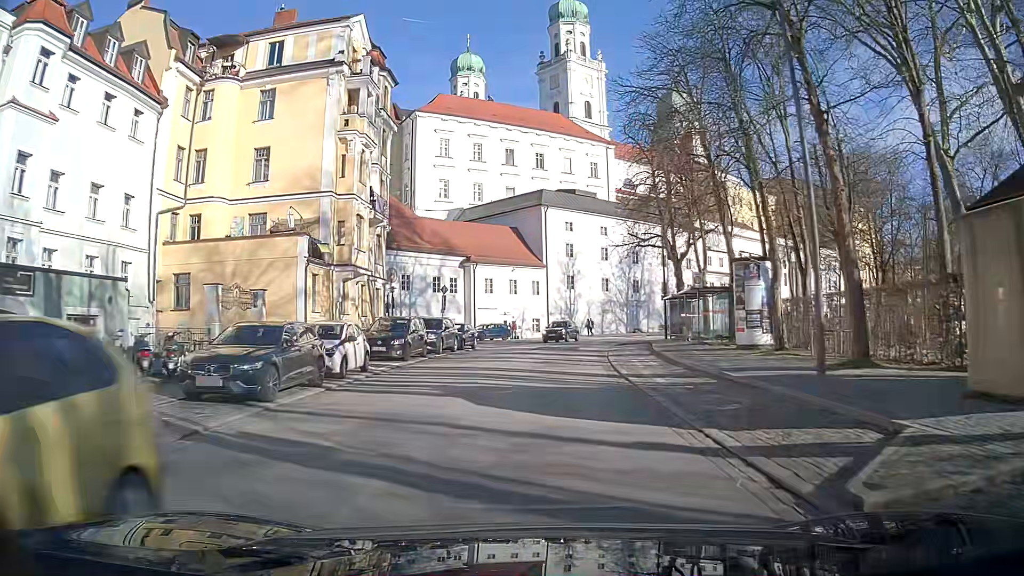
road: primary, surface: asphalt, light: Day
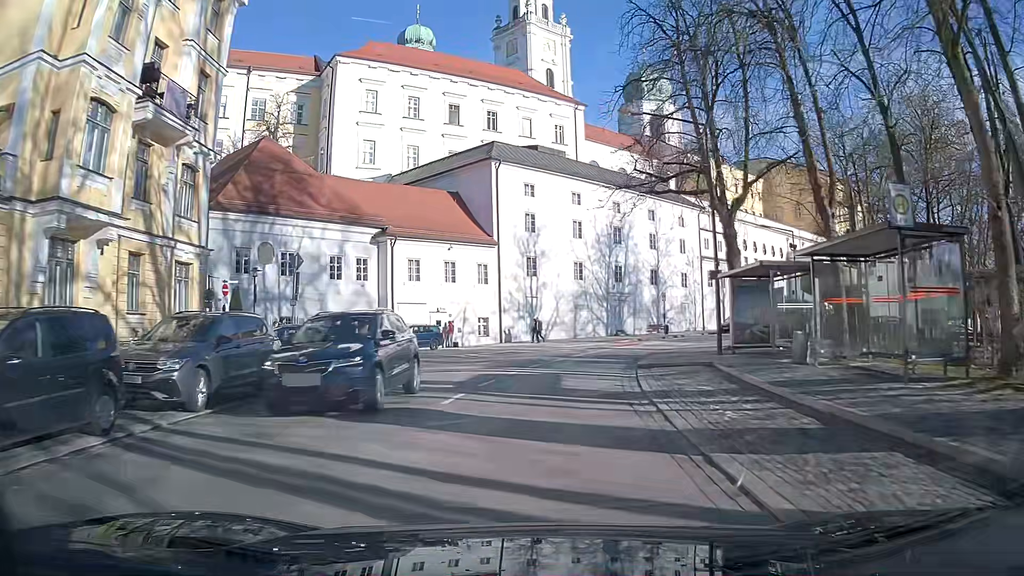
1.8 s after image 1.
(+0.7, +19.3) m; +3°
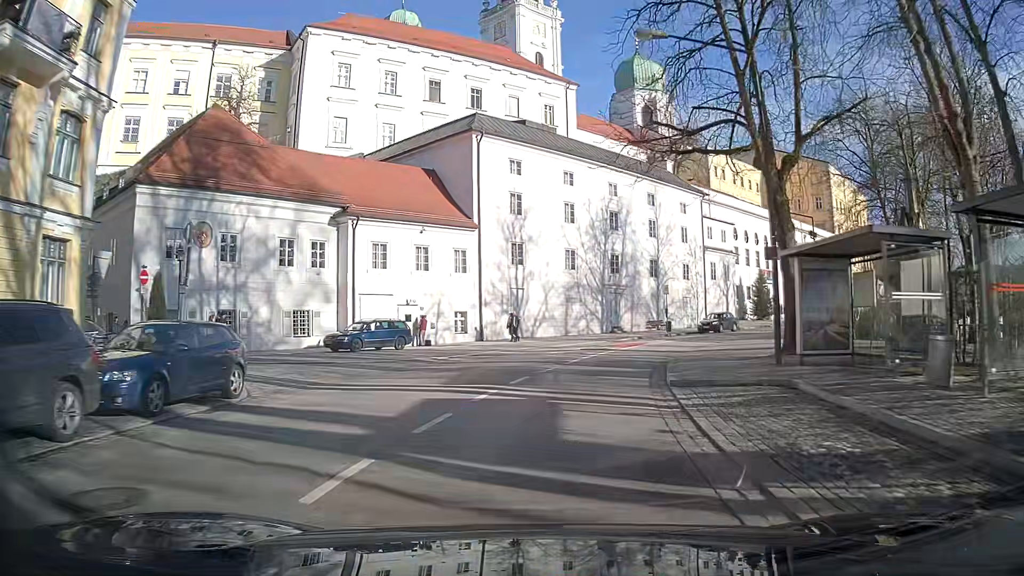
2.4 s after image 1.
(+0.1, +6.3) m; +2°
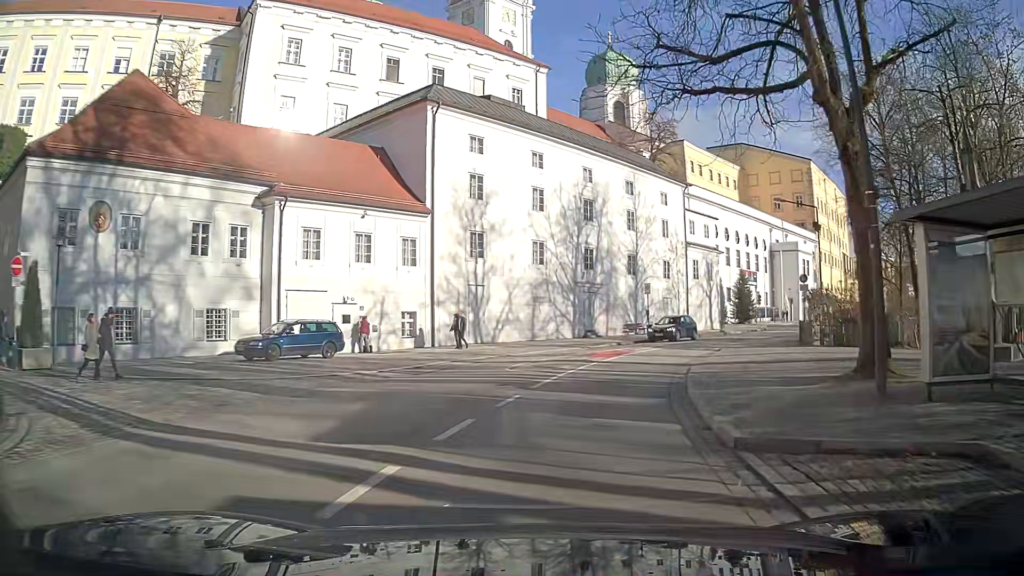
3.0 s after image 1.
(+0.2, +6.2) m; +3°
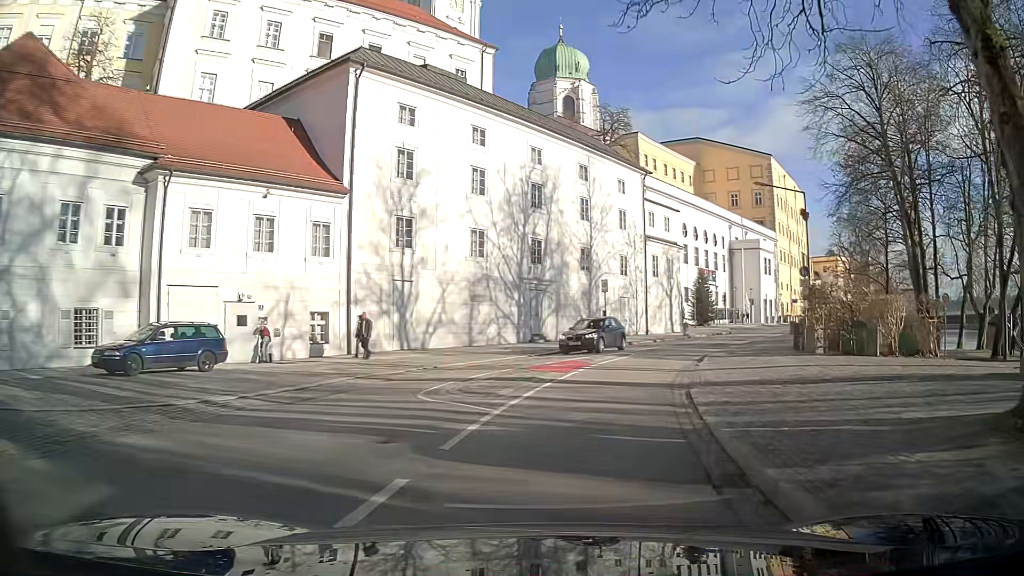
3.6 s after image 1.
(+0.2, +6.0) m; +5°
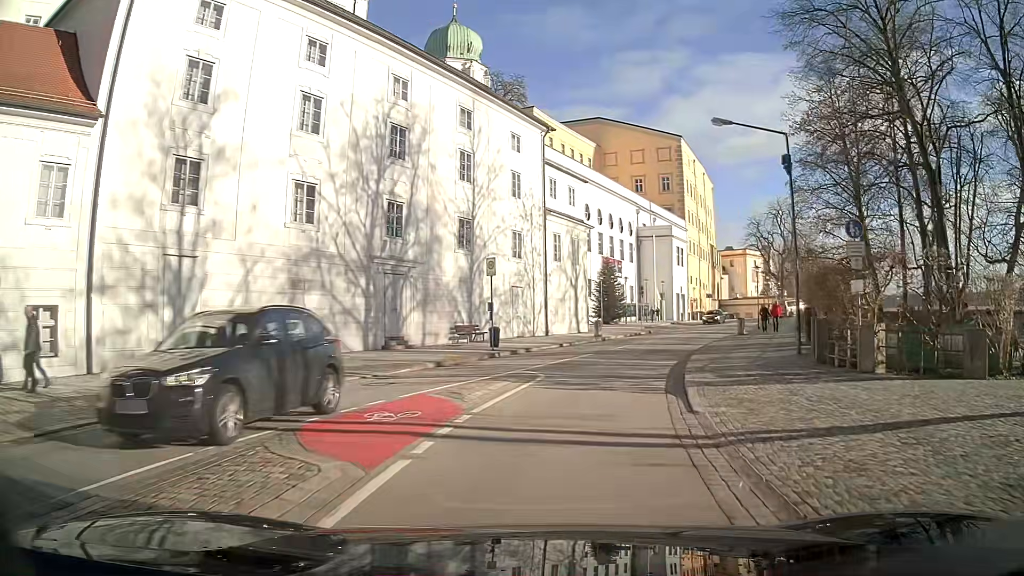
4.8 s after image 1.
(+1.0, +11.8) m; +10°
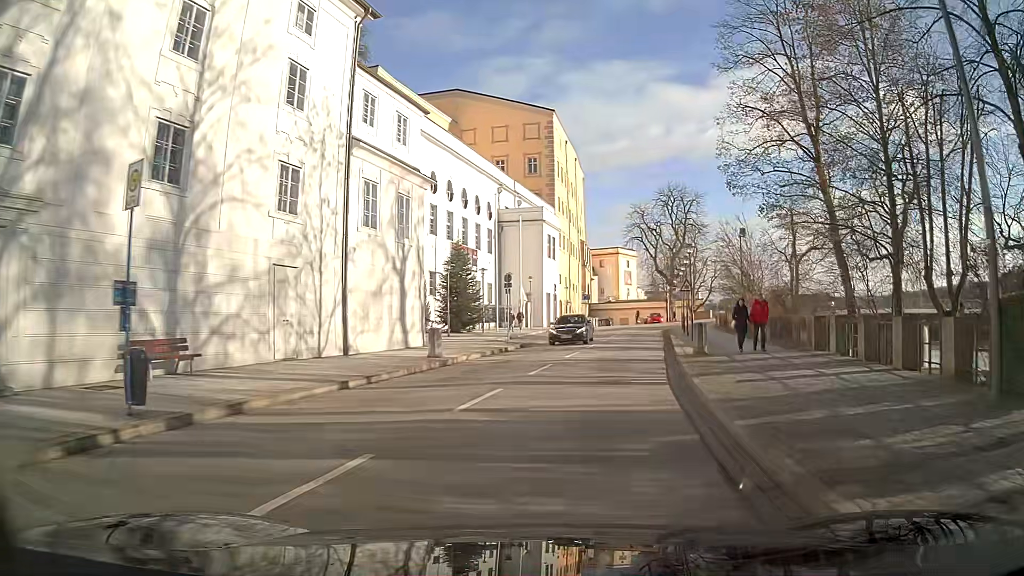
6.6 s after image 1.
(+1.8, +17.0) m; +13°
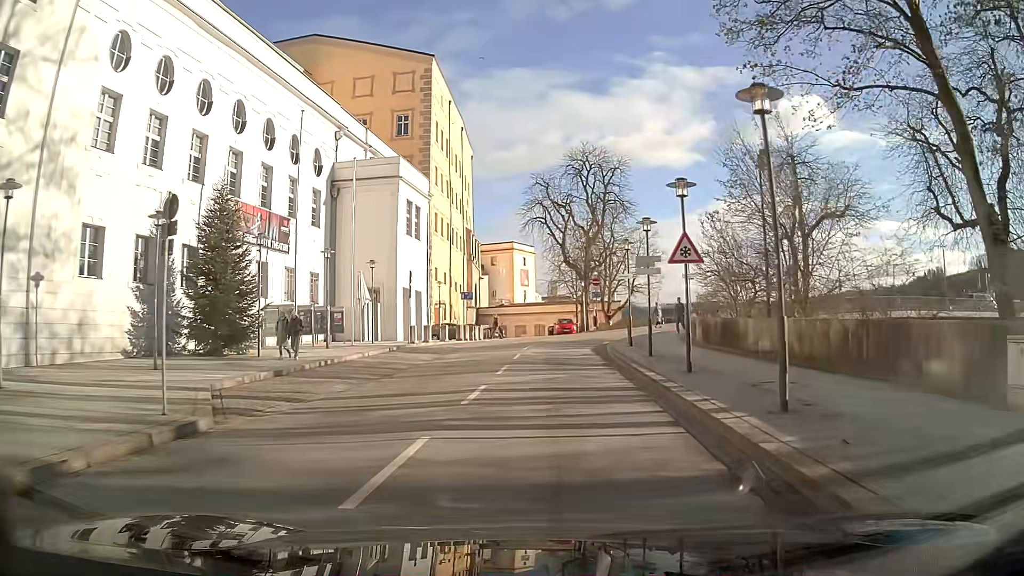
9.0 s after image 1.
(+2.0, +22.4) m; +7°
(0, +10) (0, +20) (+1, +30) (+6, +38) (+15, +42) (+25, +45) (+35, +48) (+44, +51) (+54, +54) (+63, +56) m
